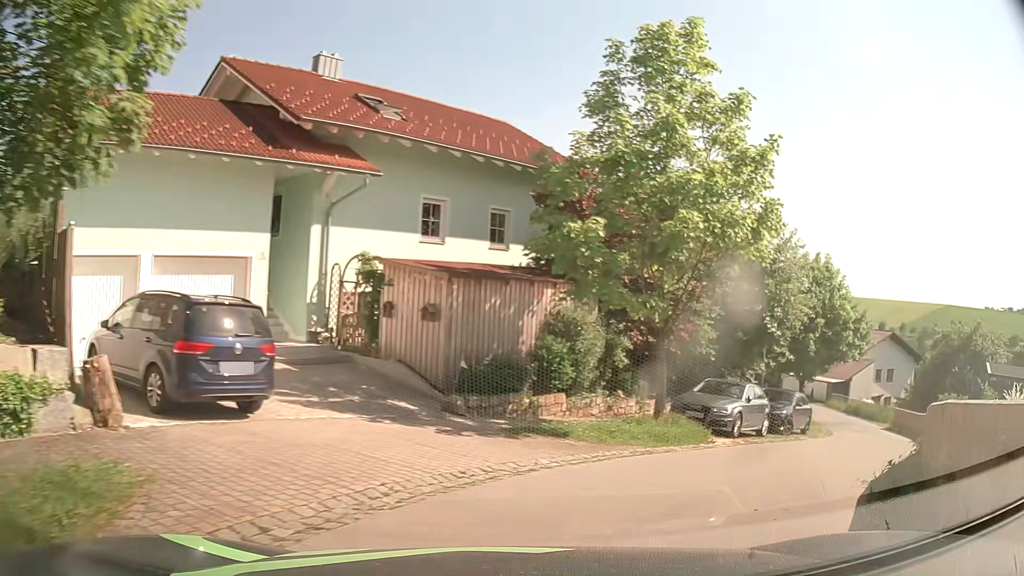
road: residential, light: Day
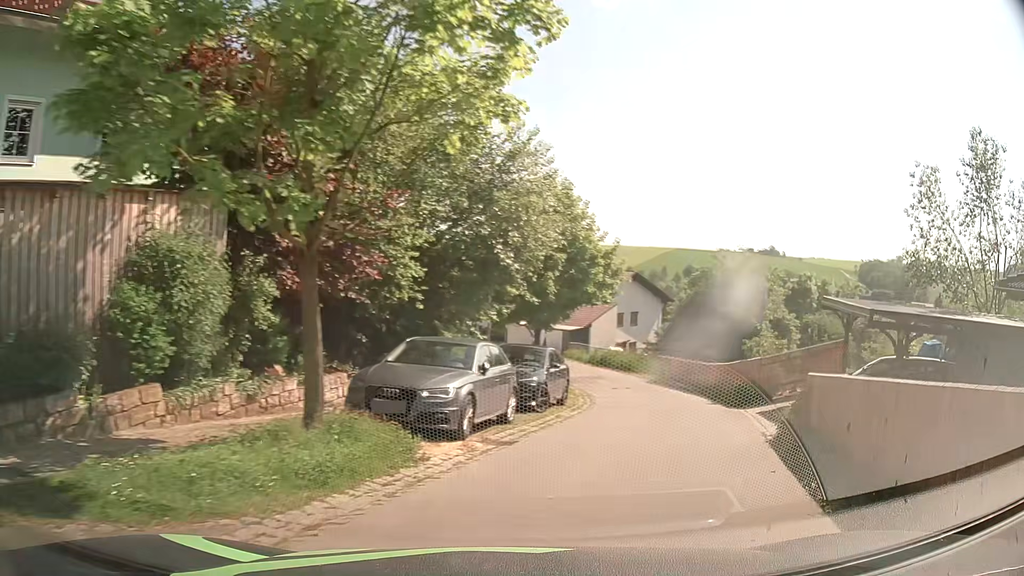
(+1.5, +7.0) m; +24°
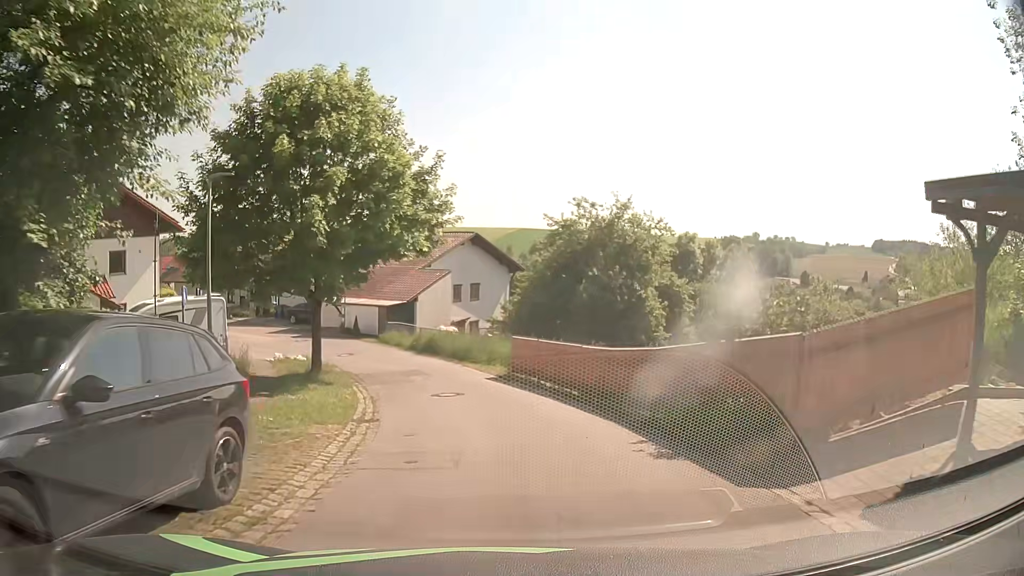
(+2.4, +12.0) m; +14°
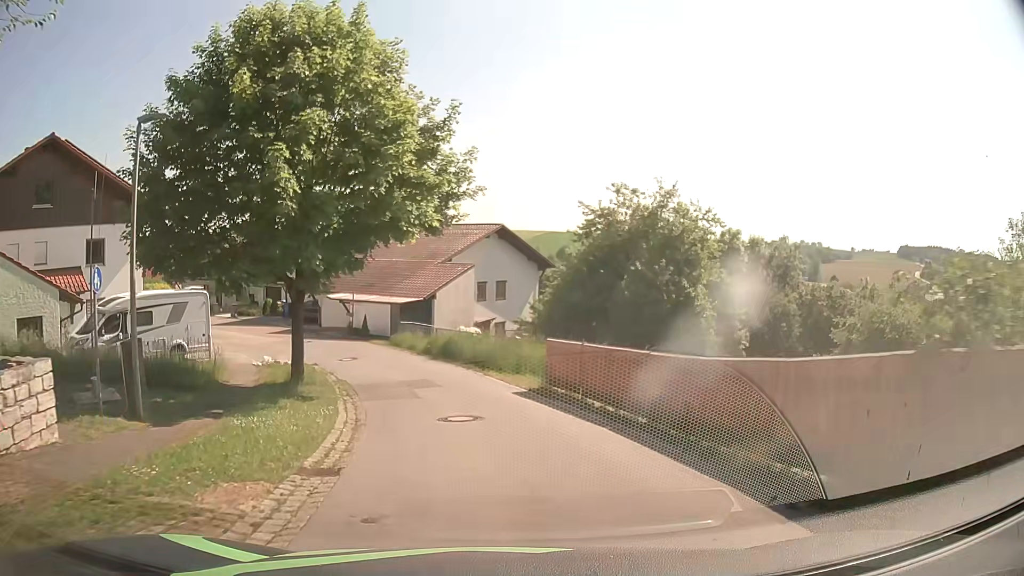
(-0.1, +4.6) m; -3°
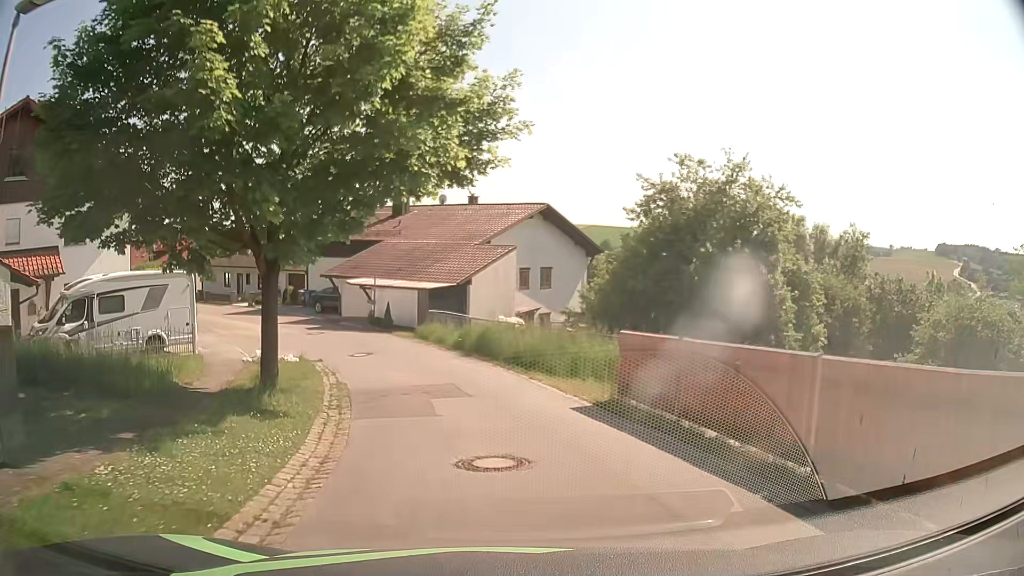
(-0.1, +4.9) m; -4°
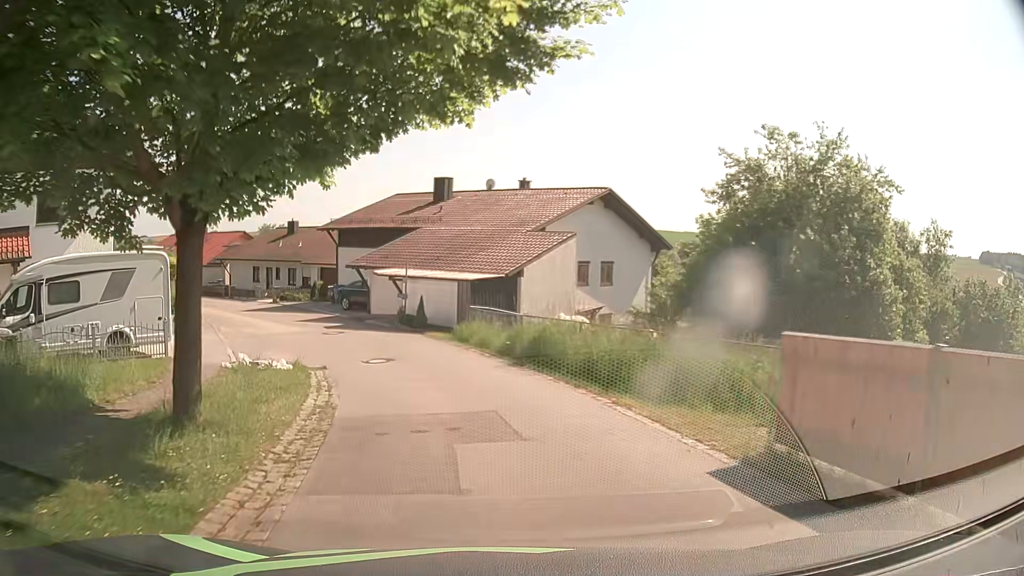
(-0.1, +5.0) m; -3°
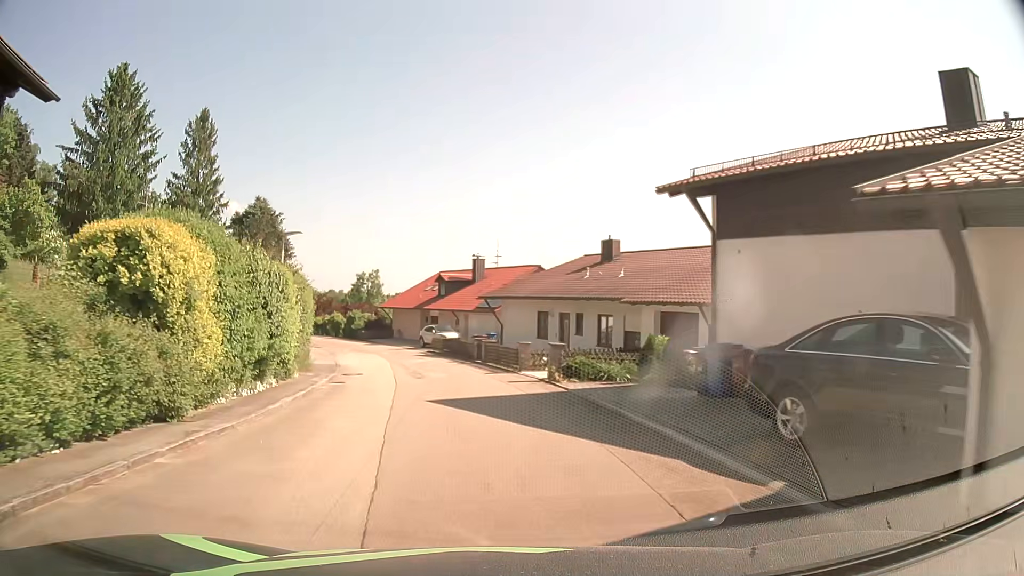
(-6.7, +24.8) m; -29°
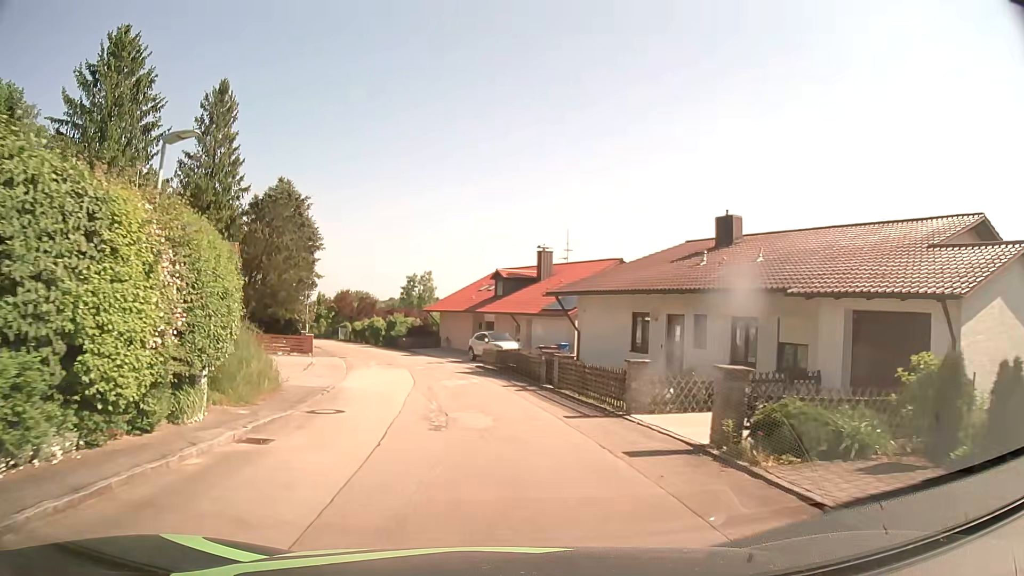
(-0.4, +10.6) m; -5°
(0, +10) (-1, +20) (-3, +30) (-6, +39) (-9, +49) (-13, +58) (-17, +67) (-23, +75) (-31, +82) (-38, +89) m
